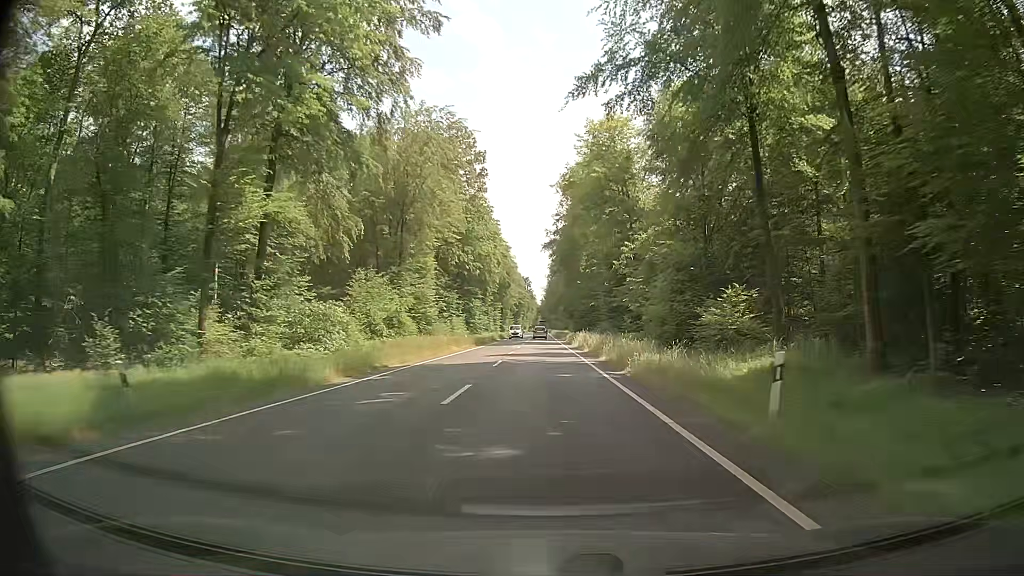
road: primary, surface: asphalt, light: Day
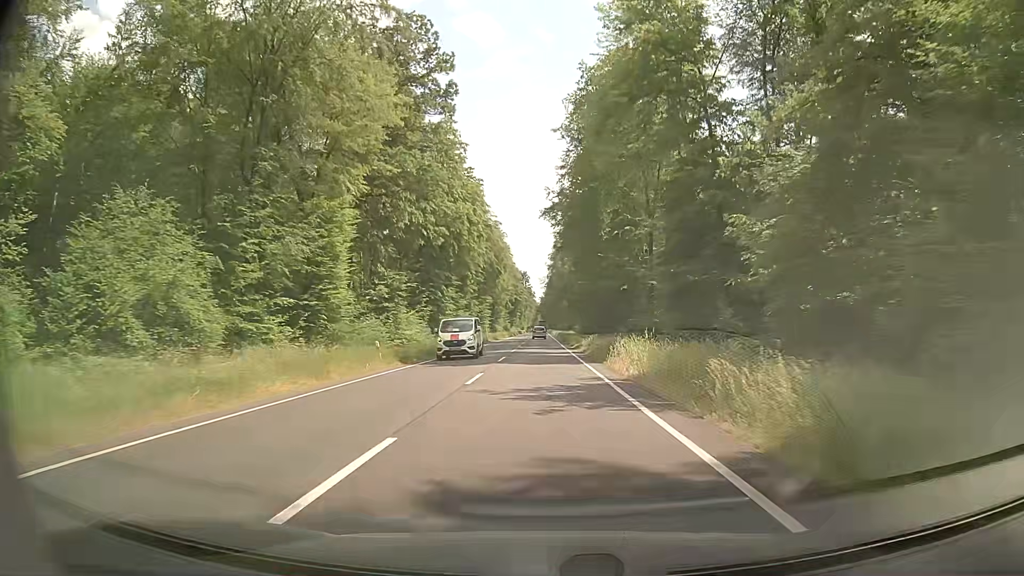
(-0.3, +32.1) m; 0°
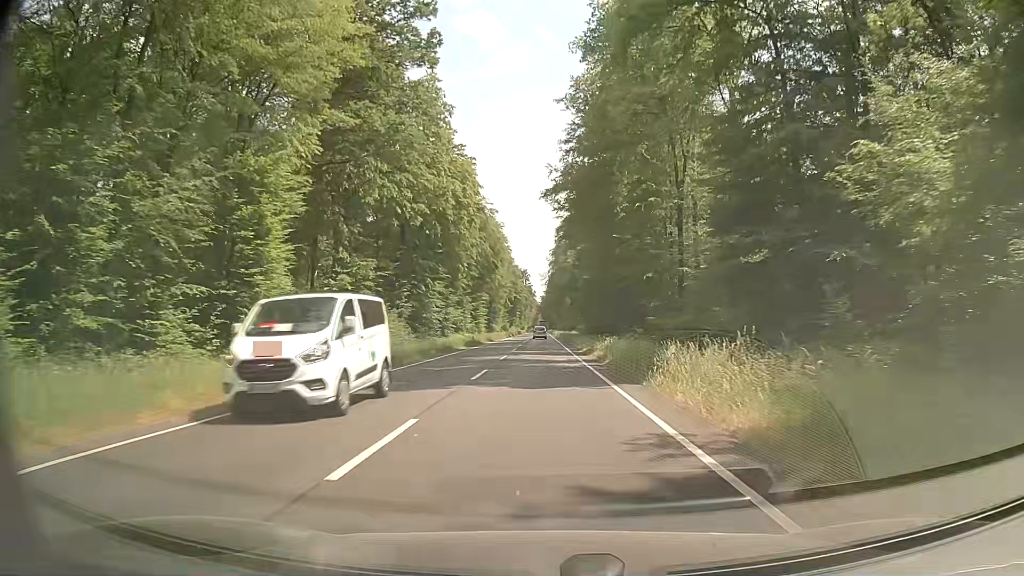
(0.0, +10.7) m; 0°
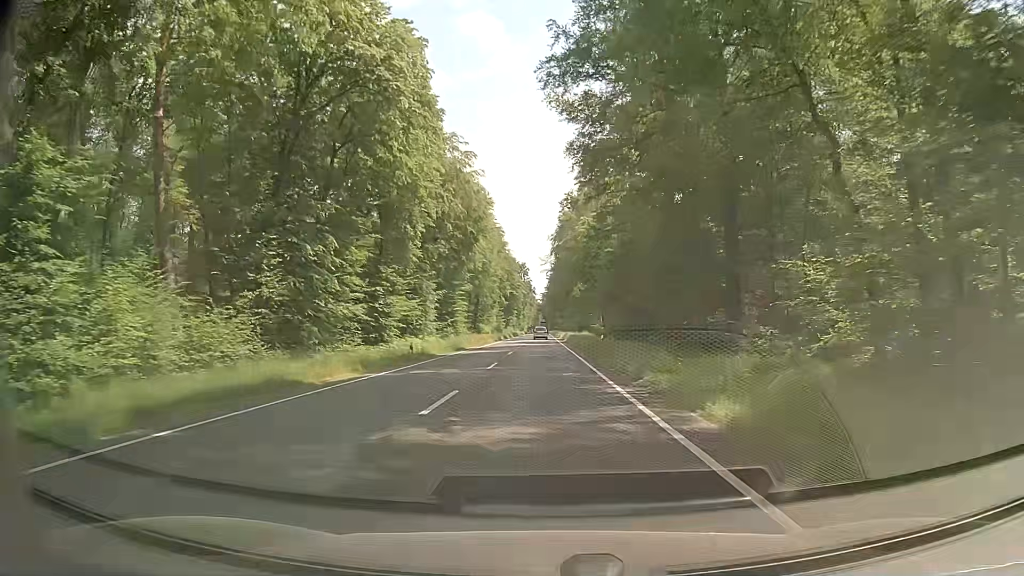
(+0.1, +31.9) m; 0°
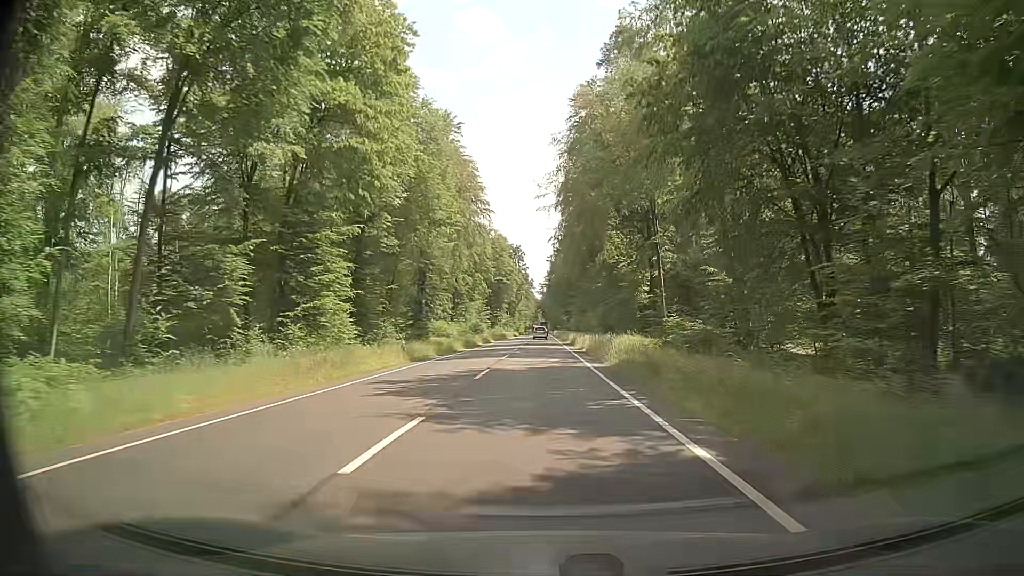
(+0.2, +52.9) m; 0°
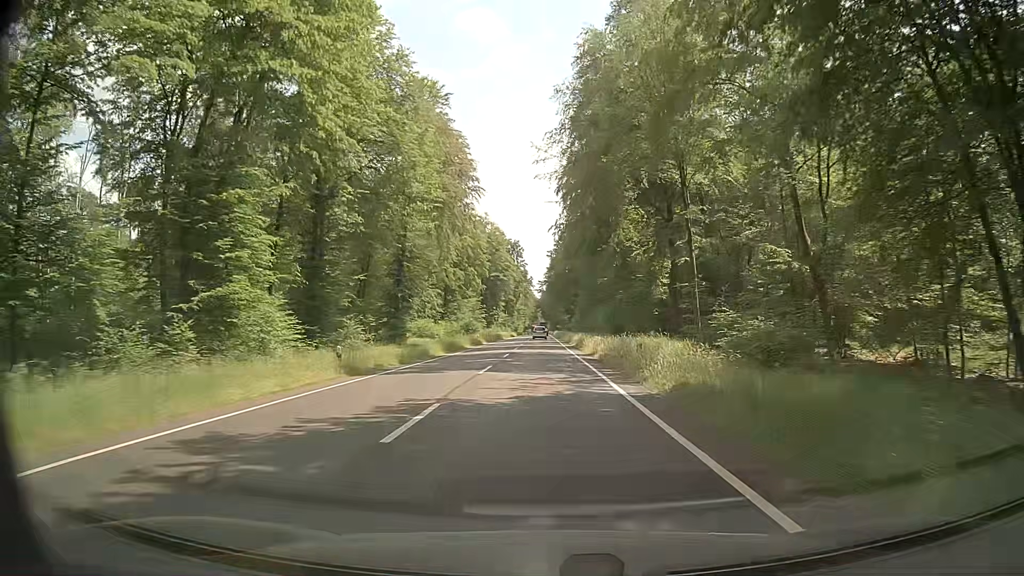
(0.0, +10.5) m; +1°
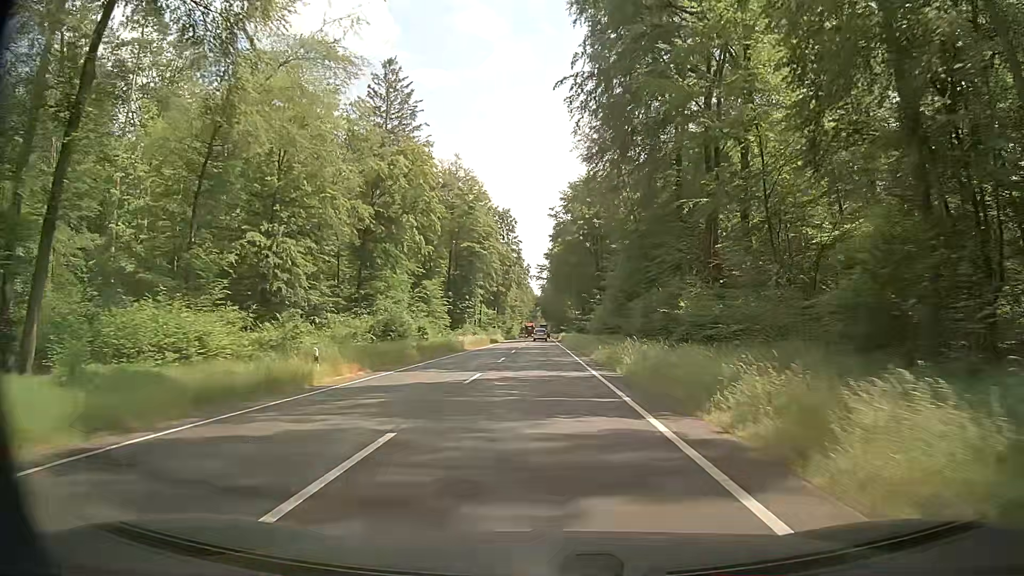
(-0.7, +51.9) m; -1°
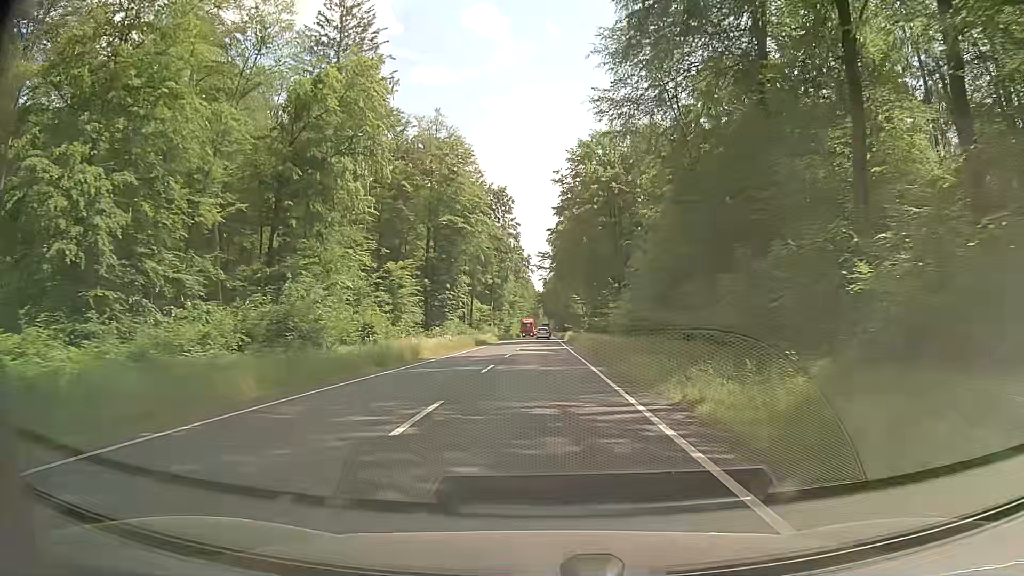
(+0.1, +20.5) m; 0°
(0, +10) (0, +20) (0, +30) (0, +40) (0, +50) (0, +60) (0, +70) (0, +80) (0, +90) (0, +100) m
